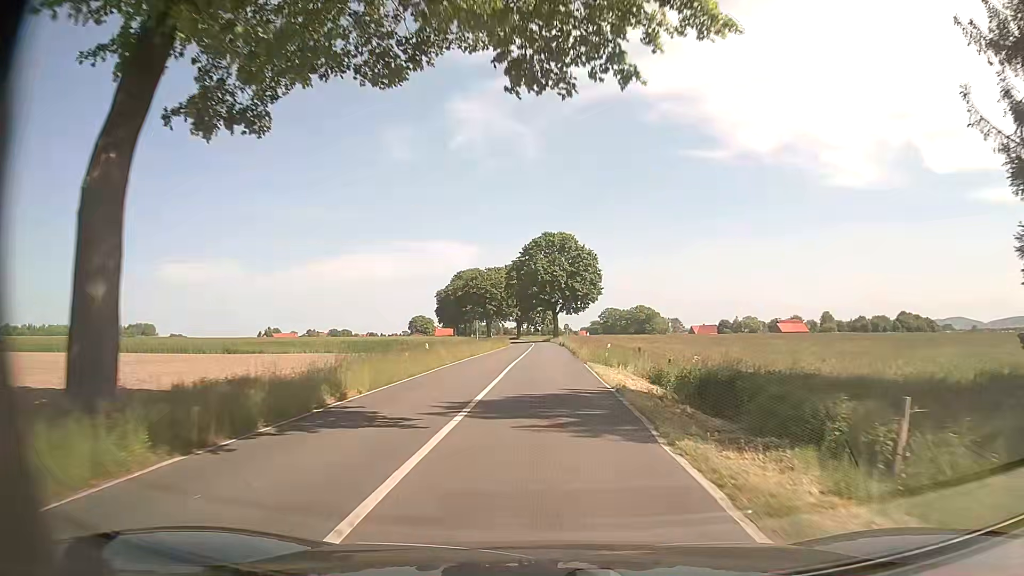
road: secondary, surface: asphalt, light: Day
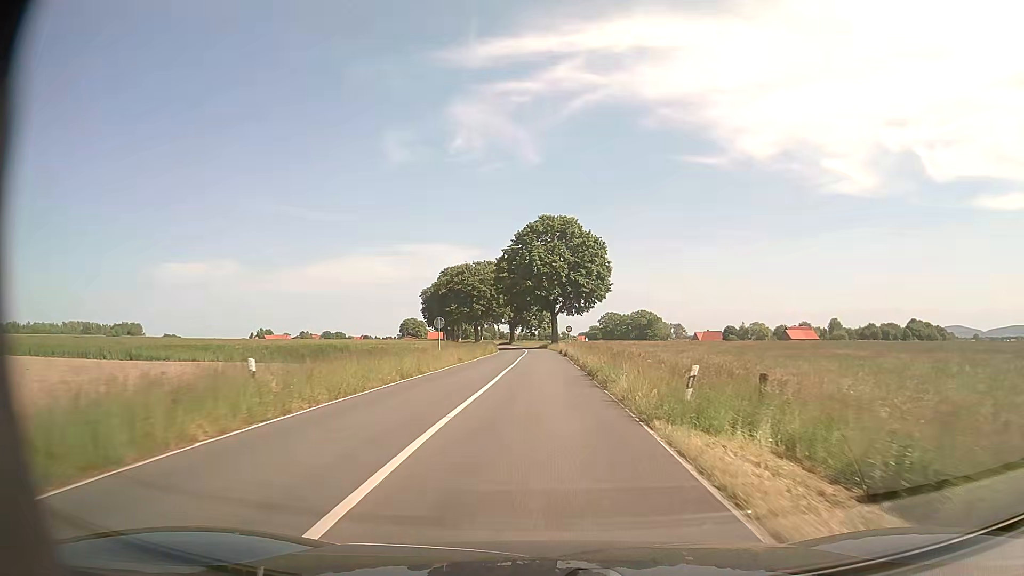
(+0.1, +18.9) m; 0°
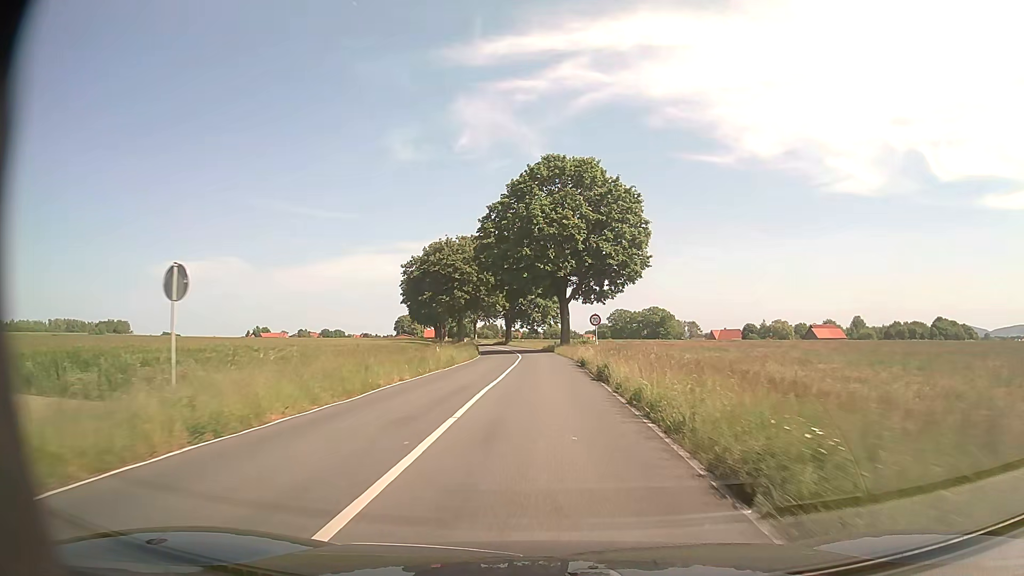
(-0.1, +29.0) m; 0°
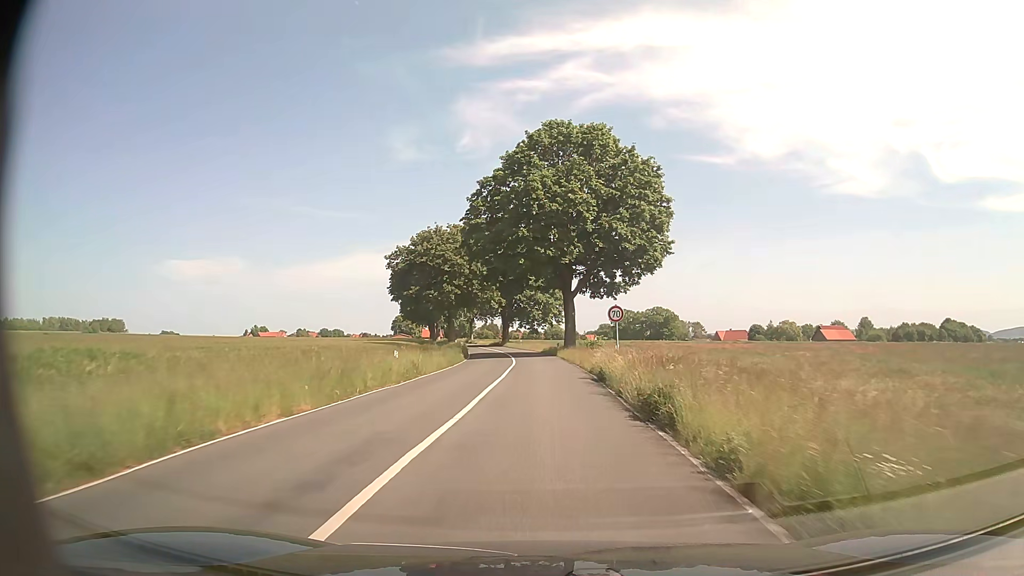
(0.0, +9.8) m; 0°
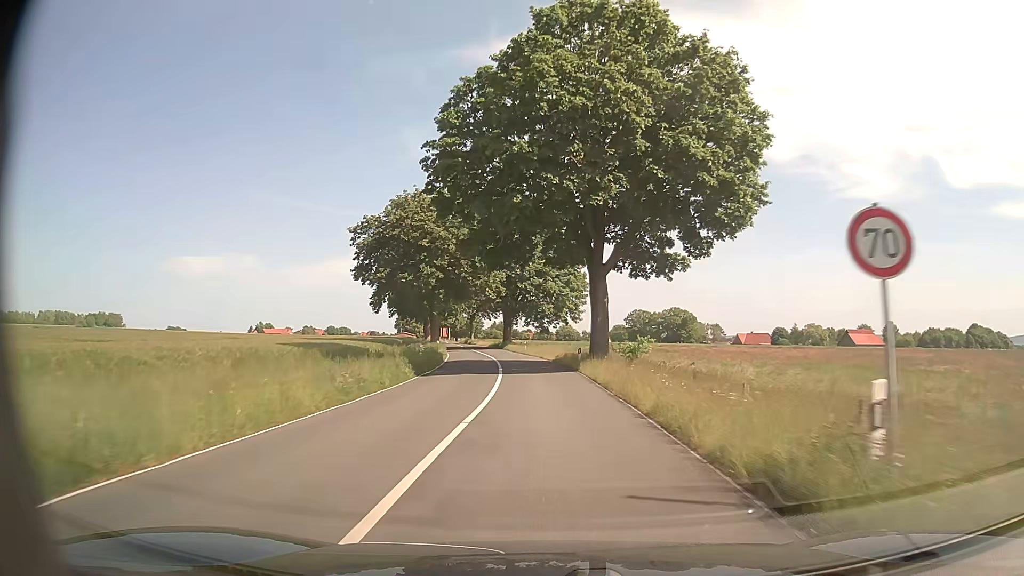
(-0.1, +19.5) m; -1°
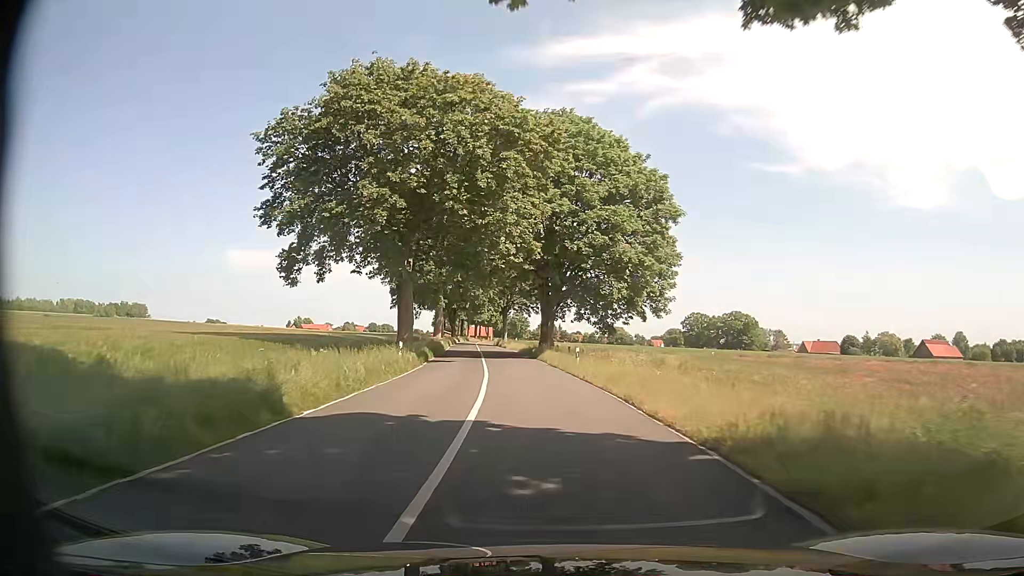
(-0.9, +29.3) m; -4°
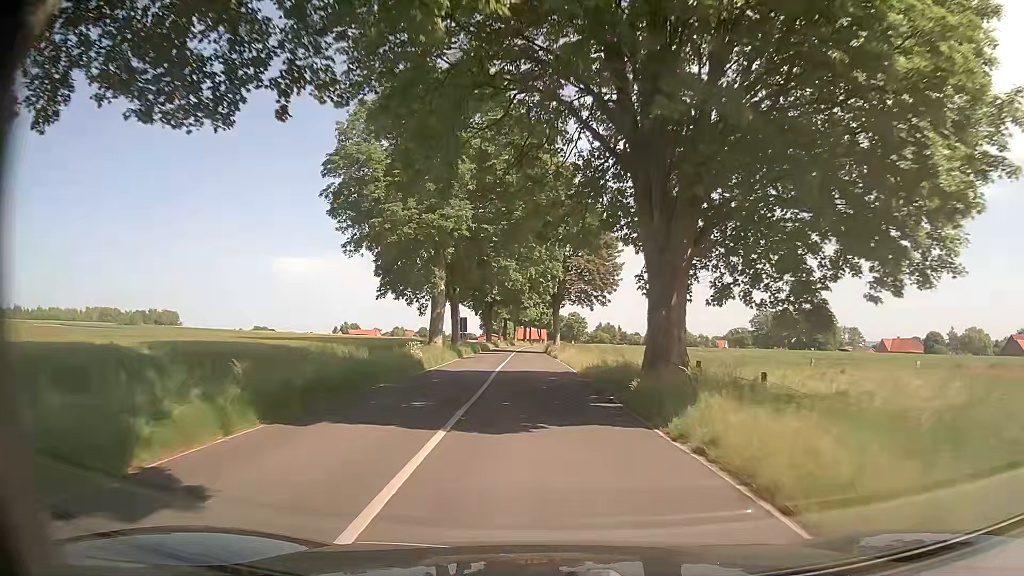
(-1.4, +29.4) m; -5°
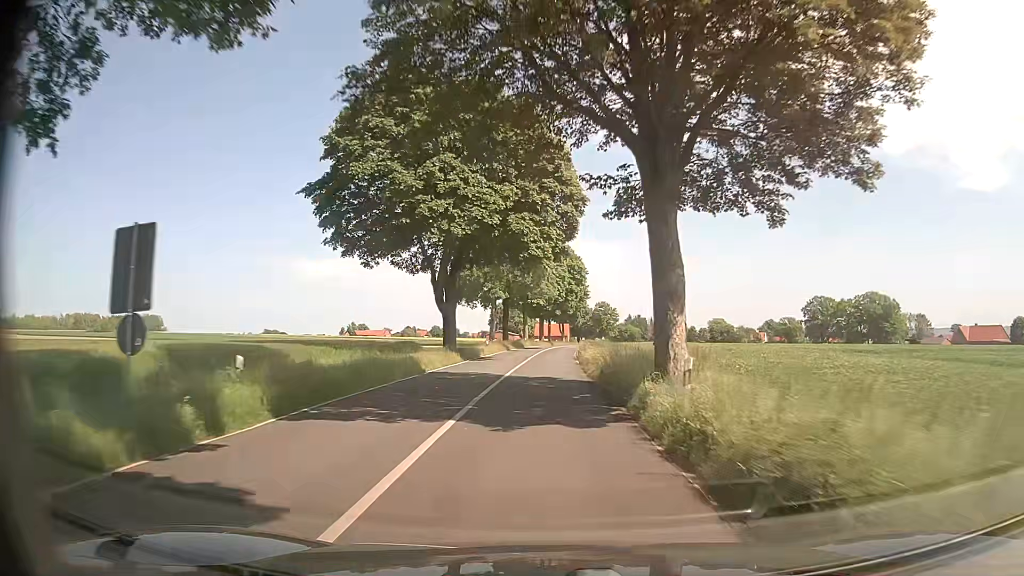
(-1.4, +50.1) m; -2°
(0, +10) (0, +20) (0, +30) (0, +40) (0, +50) (+1, +60) (+1, +70) (+2, +80) (+2, +90) (+3, +100) m
